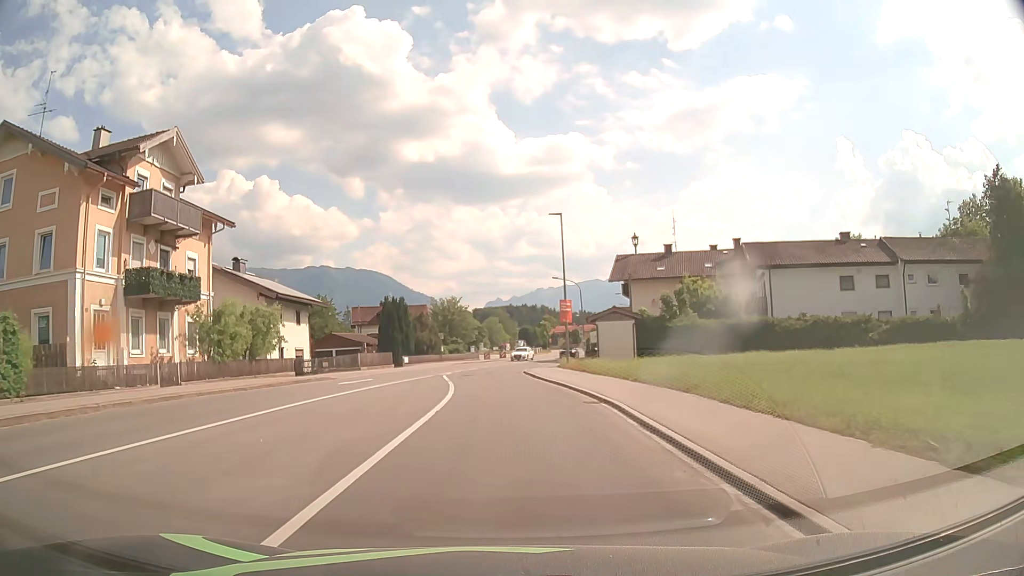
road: primary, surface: asphalt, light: Day
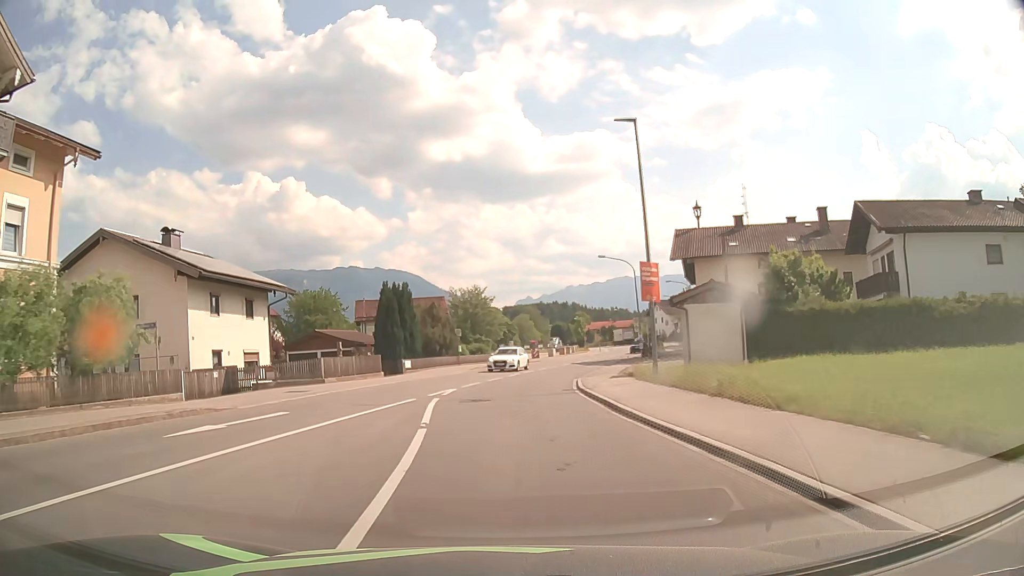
(-0.3, +15.2) m; -2°
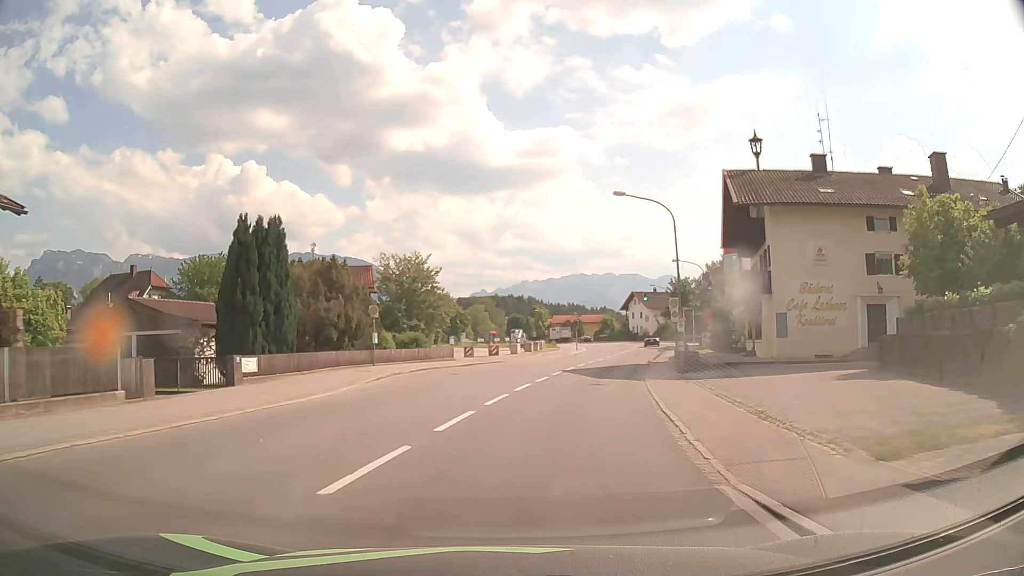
(0.0, +22.9) m; +3°
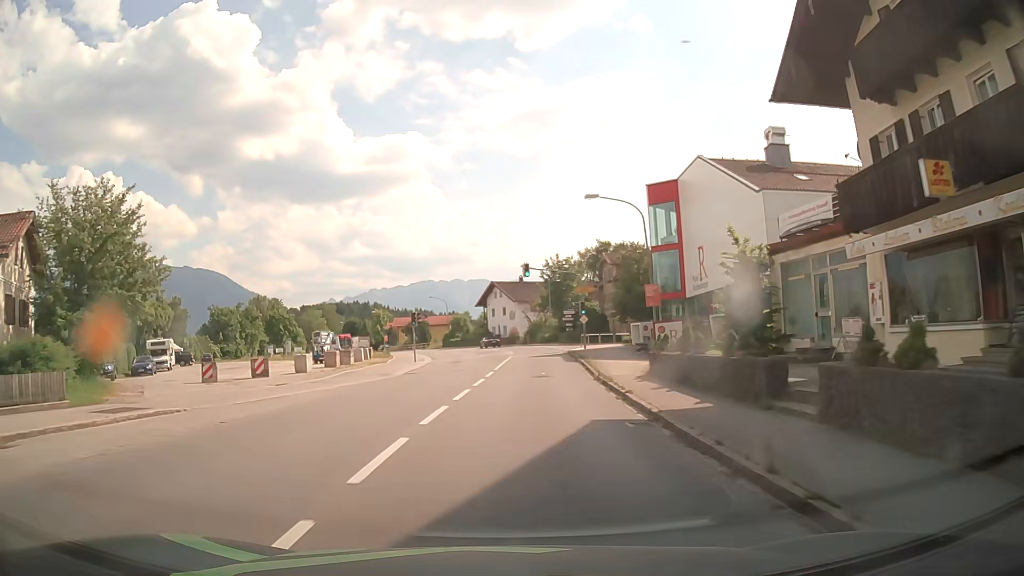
(+3.7, +30.4) m; +13°
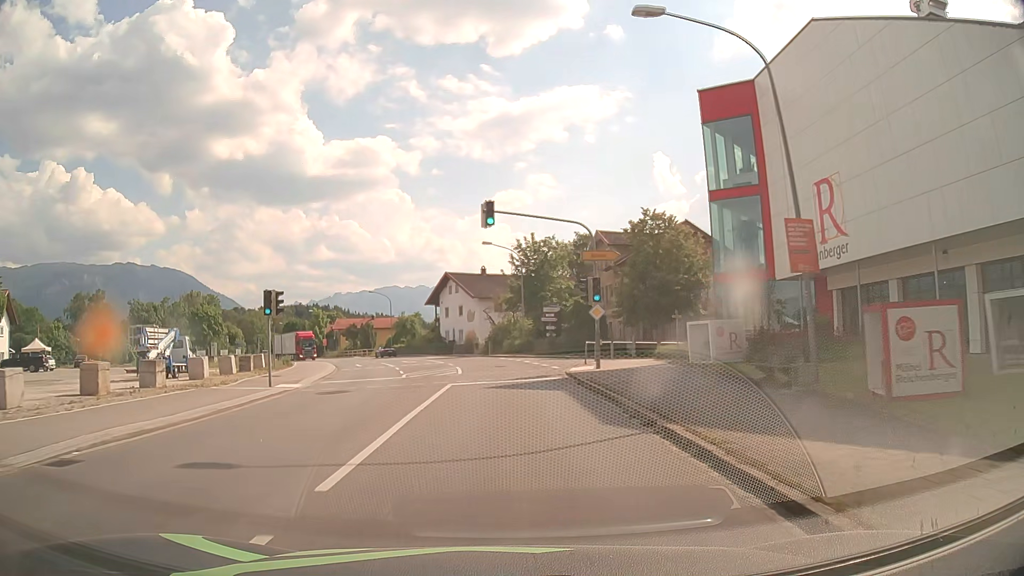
(+0.7, +22.9) m; +3°
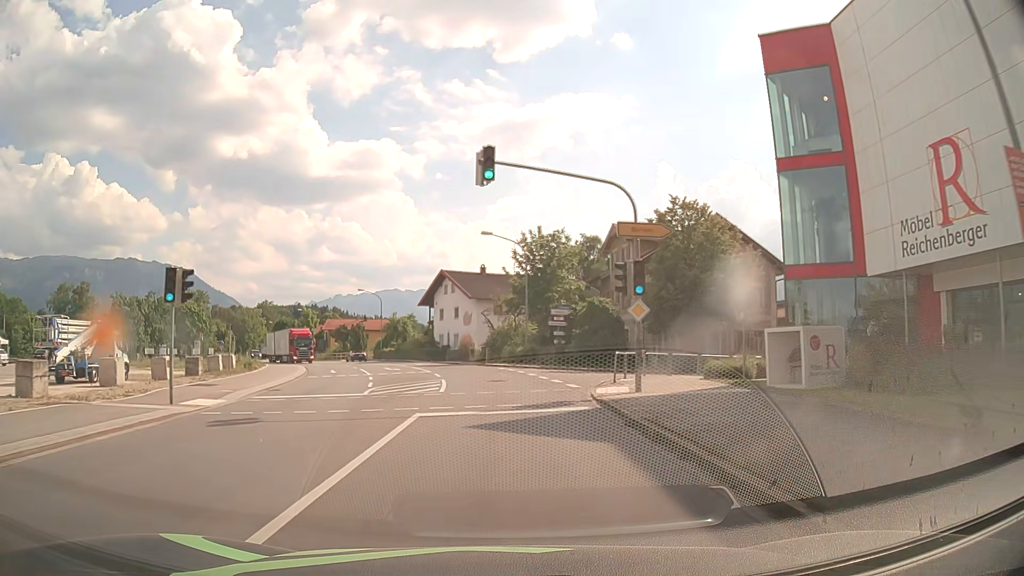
(0.0, +7.6) m; 0°
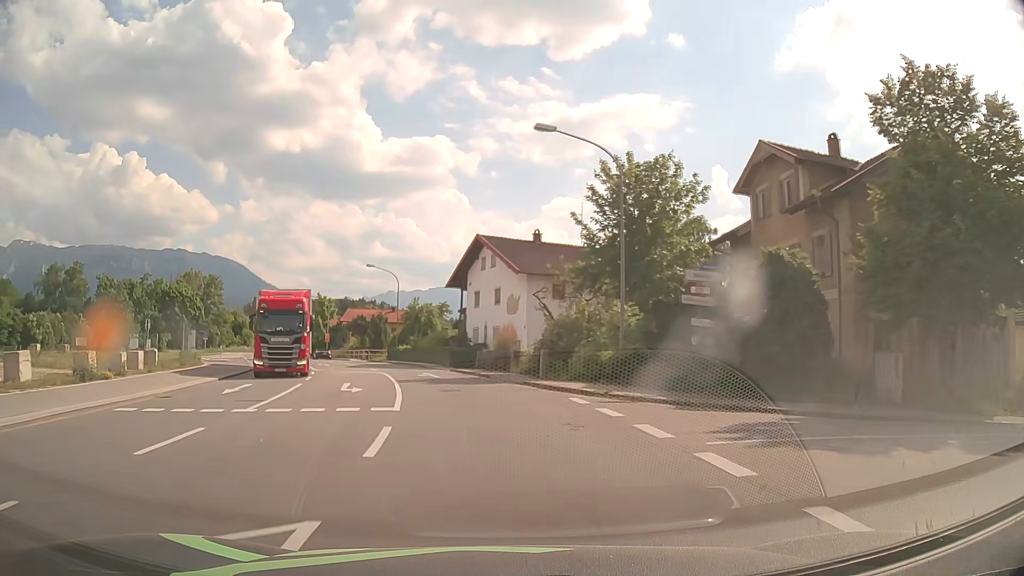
(-0.6, +22.6) m; -3°
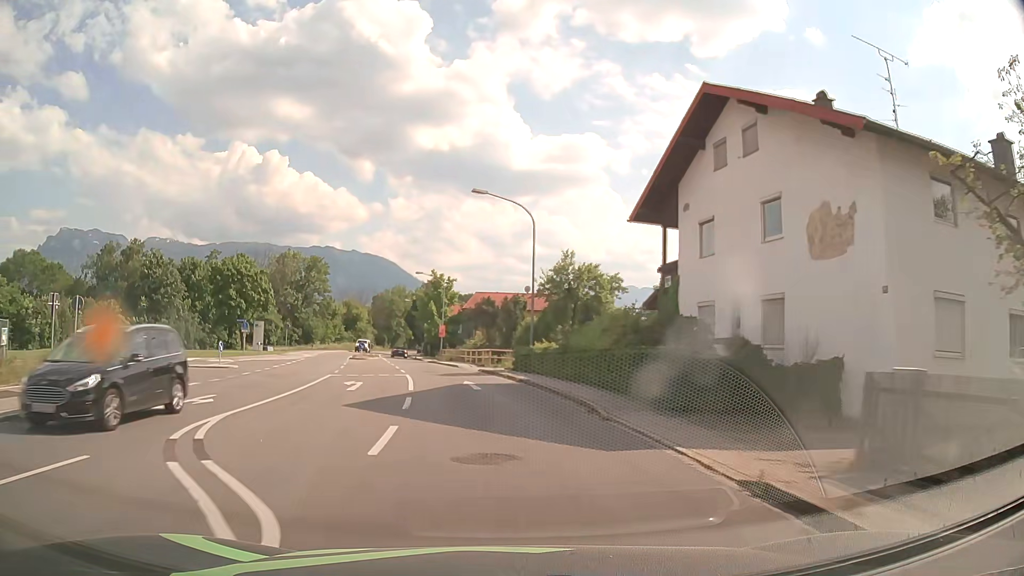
(-3.8, +29.9) m; -14°
(0, +10) (-1, +20) (-3, +30) (-4, +40) (-6, +49) (-8, +59) (-10, +69) (-12, +79) (-14, +89) (-16, +99) m
